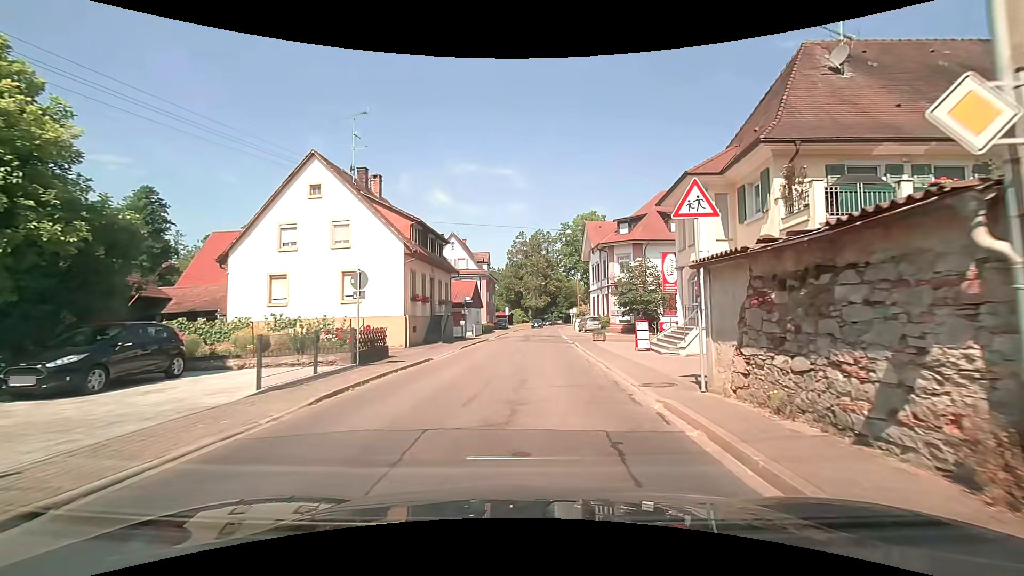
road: secondary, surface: asphalt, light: Day
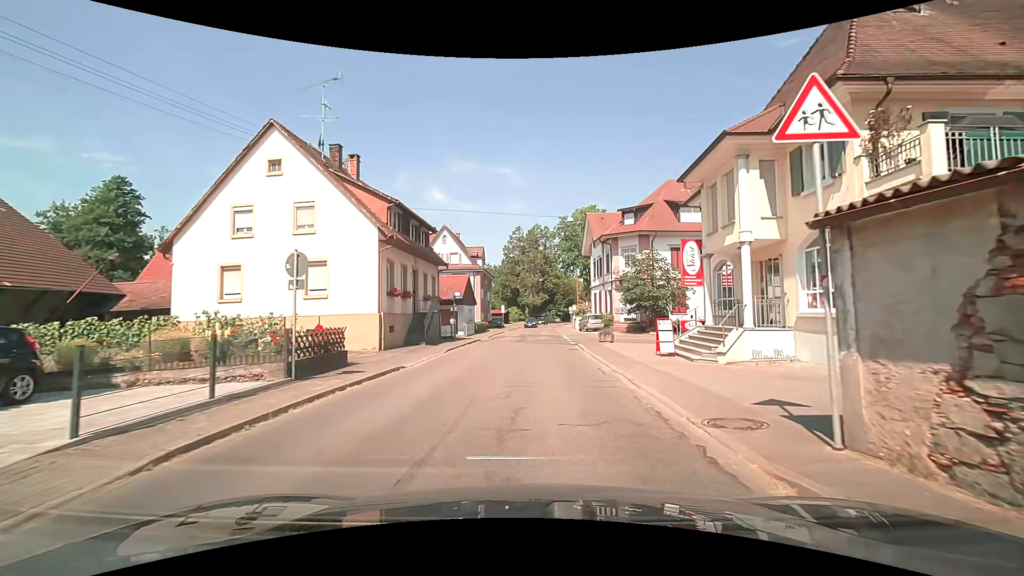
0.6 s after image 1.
(0.0, +3.9) m; -1°
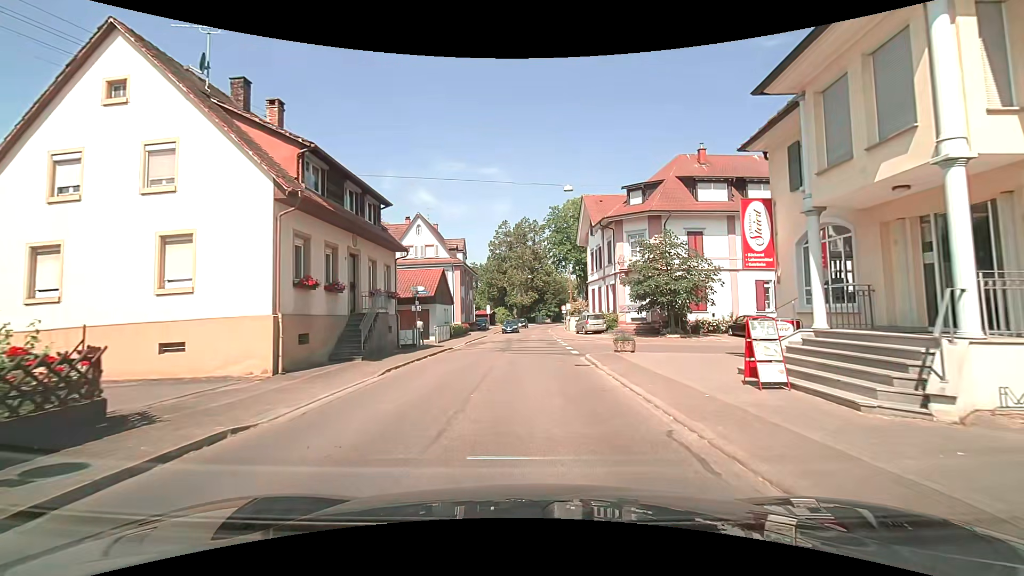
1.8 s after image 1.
(+0.2, +7.9) m; +2°
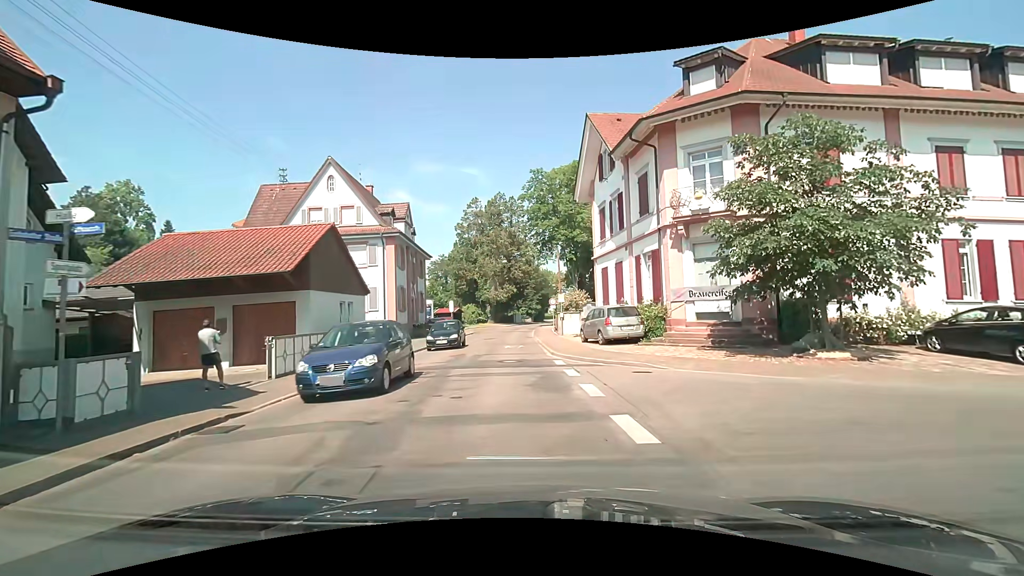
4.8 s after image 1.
(+0.4, +18.0) m; +3°
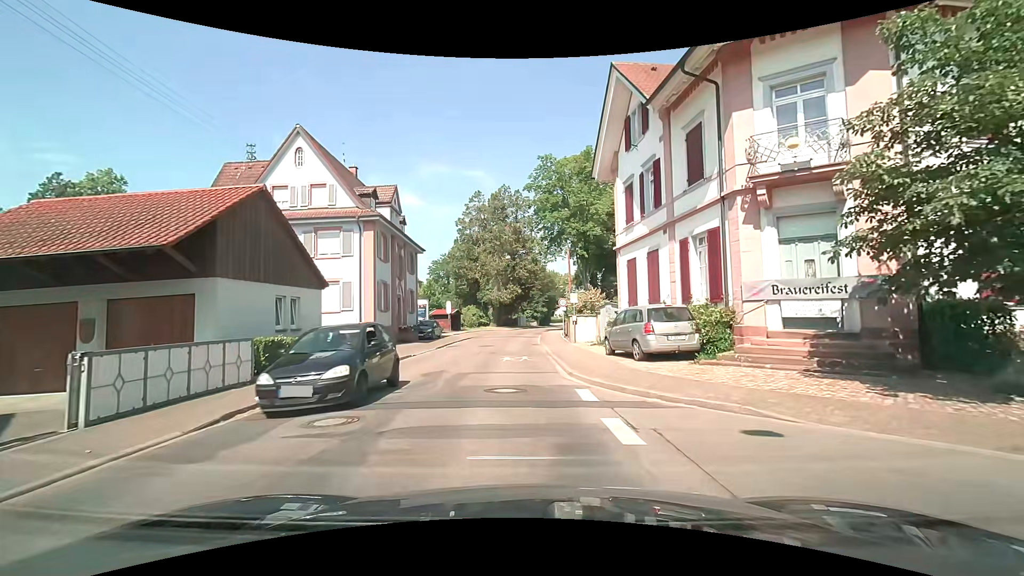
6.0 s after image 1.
(0.0, +5.9) m; +1°
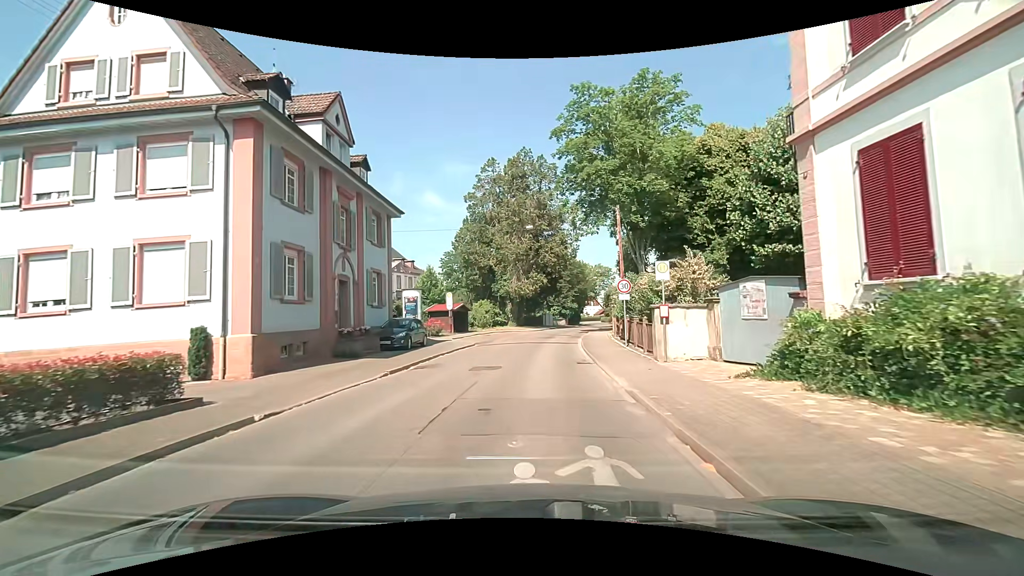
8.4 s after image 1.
(-0.8, +14.9) m; -5°
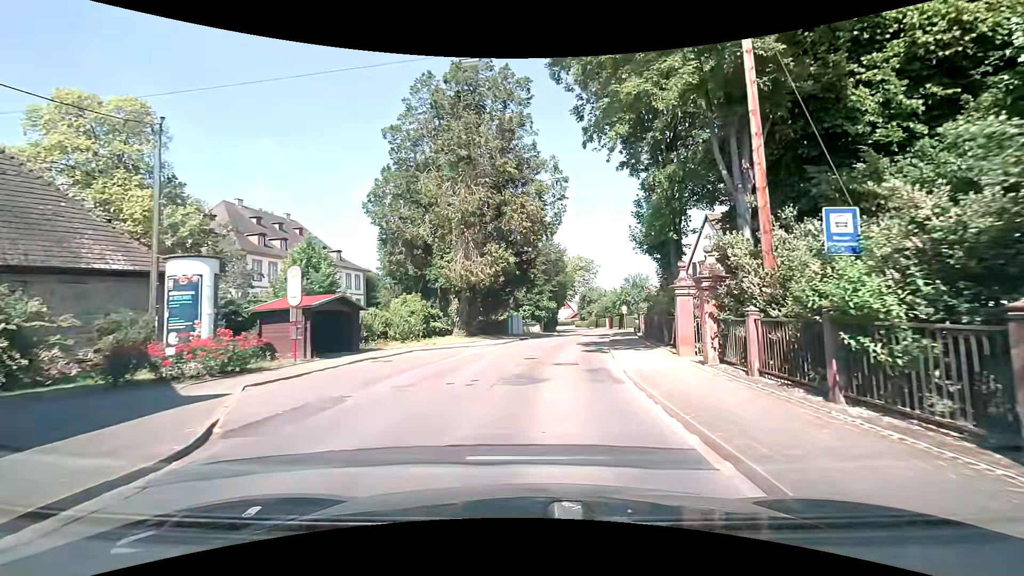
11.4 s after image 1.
(+0.7, +22.0) m; +4°
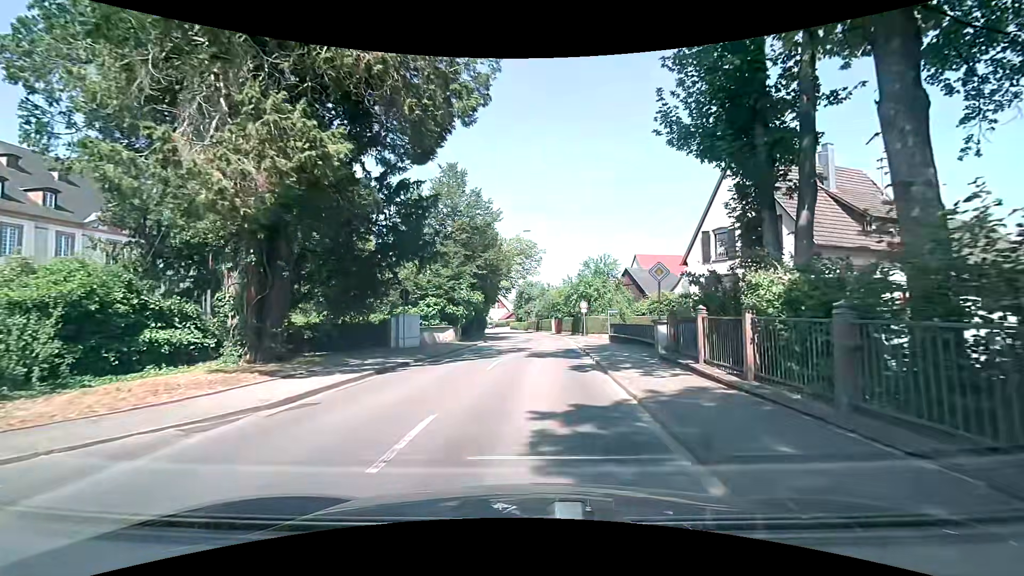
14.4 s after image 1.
(+2.0, +20.5) m; +9°
(0, +10) (0, +20) (+1, +30) (+1, +40) (+1, +50) (0, +60) (-2, +70) (-3, +80) (-5, +90) (-6, +100) m
